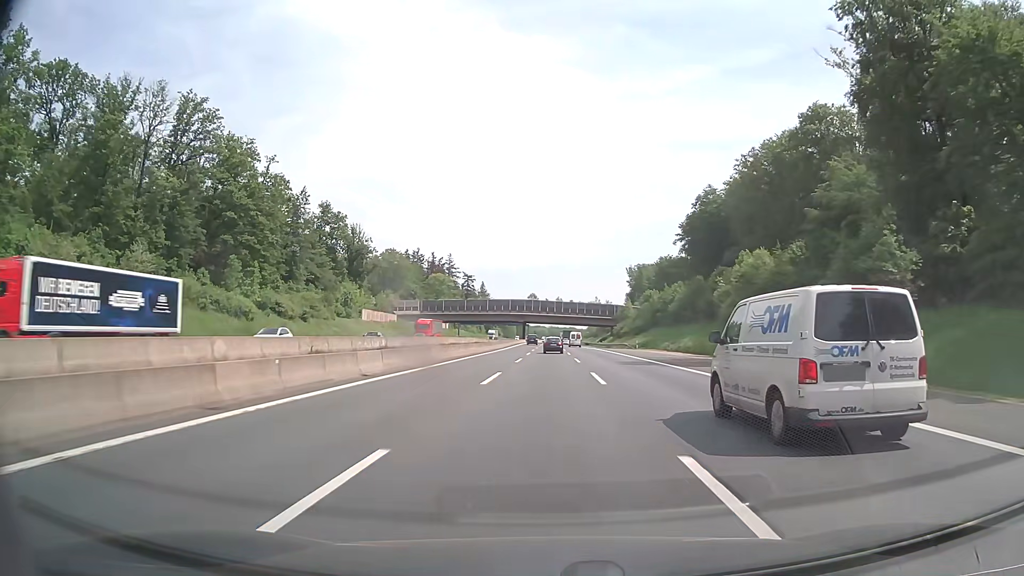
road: motorway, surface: asphalt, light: Day
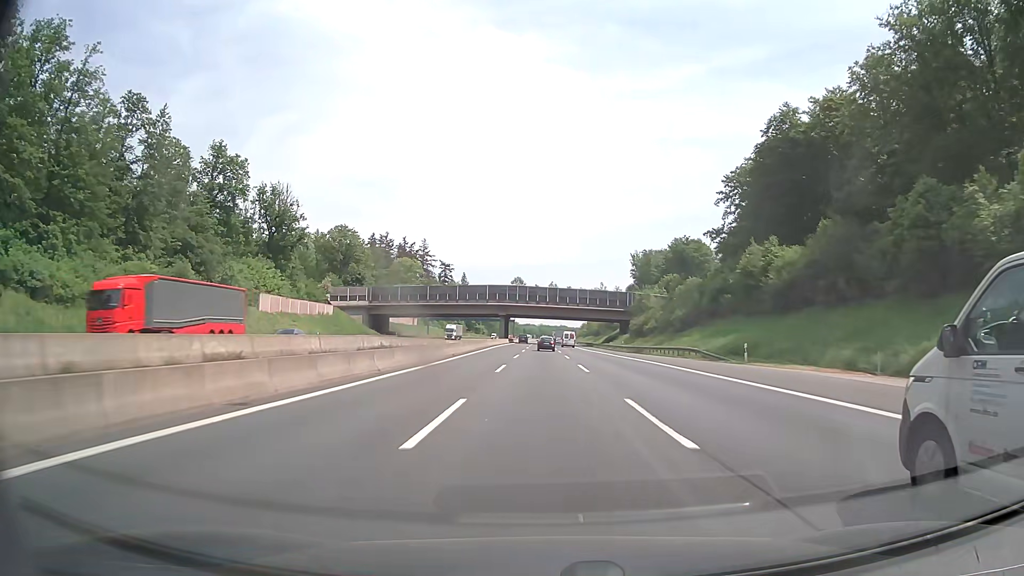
(+0.2, +46.7) m; +1°
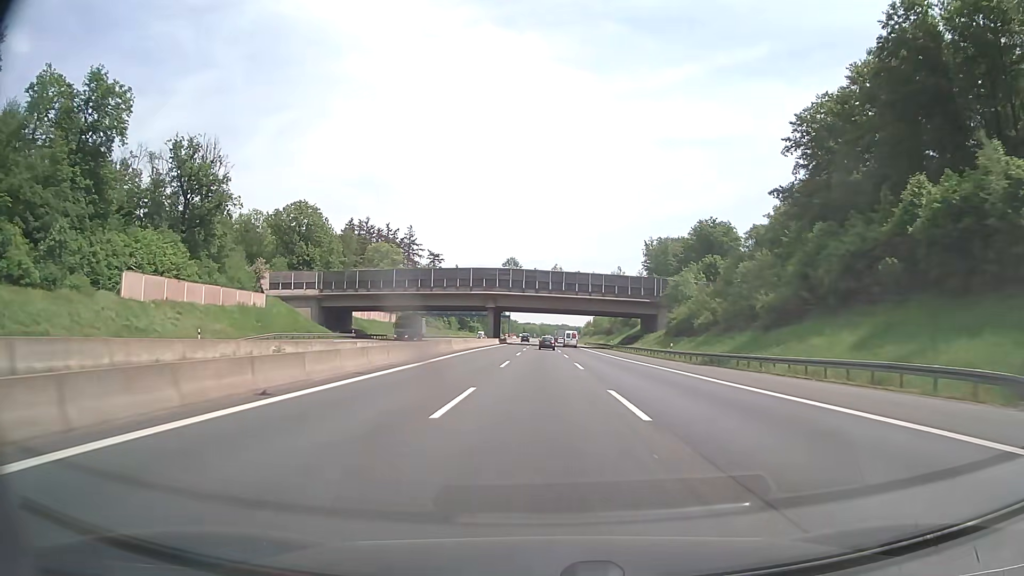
(-0.1, +32.8) m; 0°
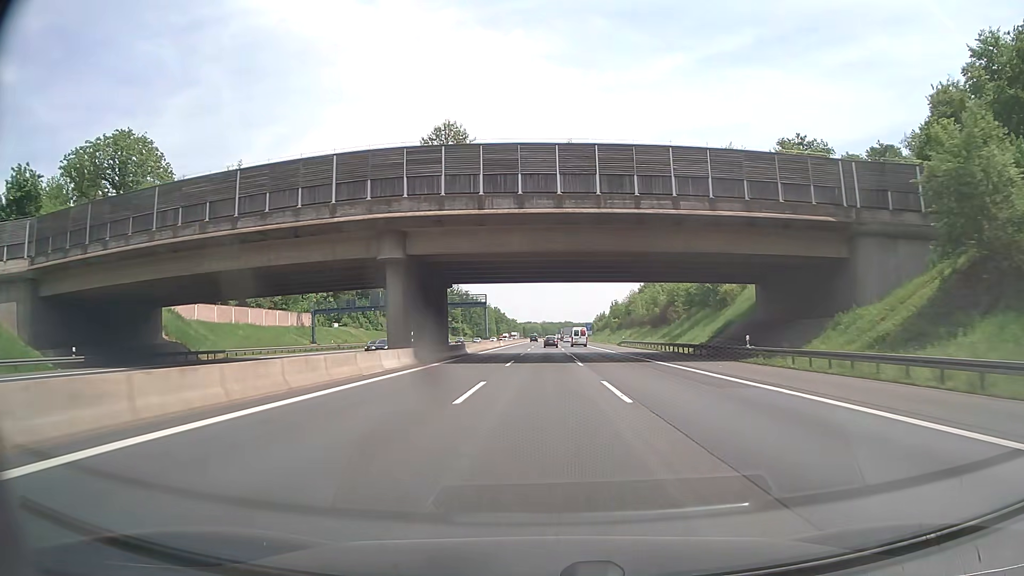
(0.0, +68.6) m; 0°
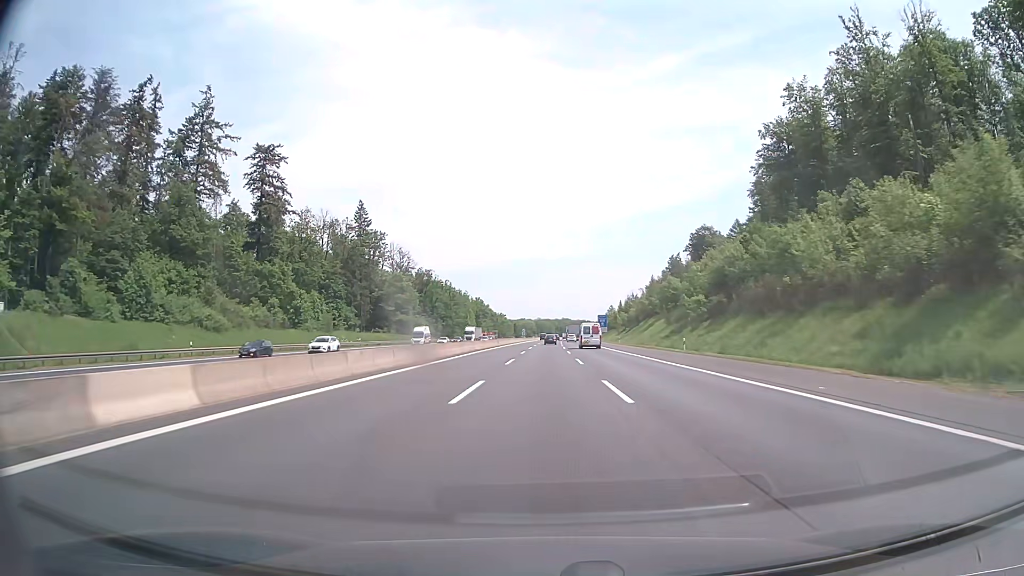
(+0.4, +89.1) m; 0°
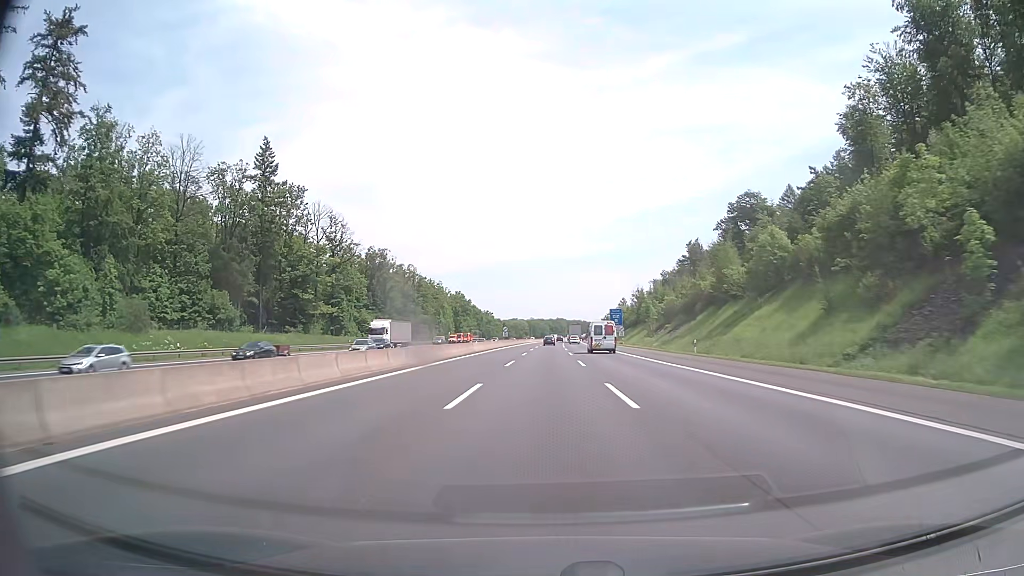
(+0.1, +53.9) m; 0°
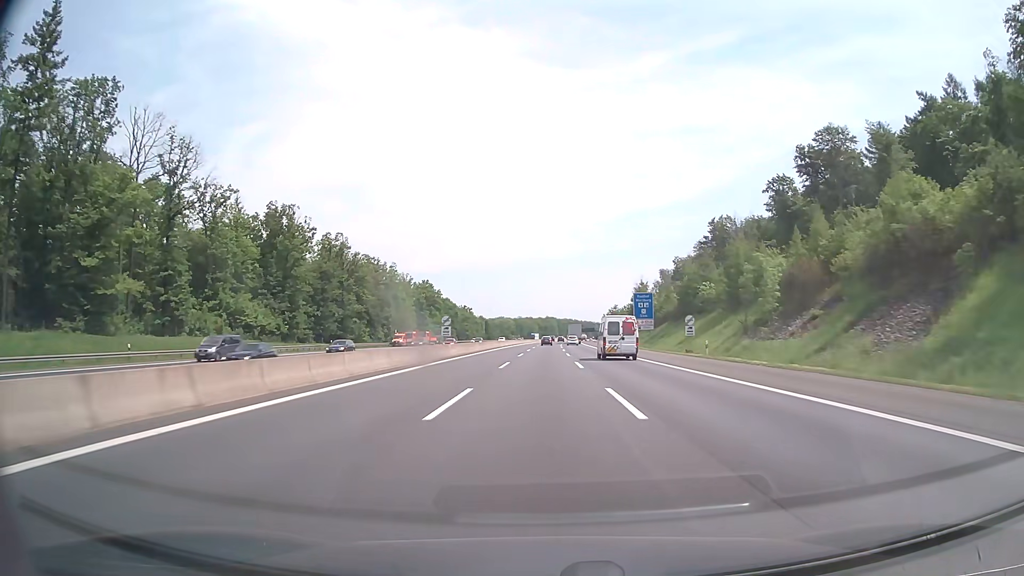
(+0.4, +54.9) m; +1°
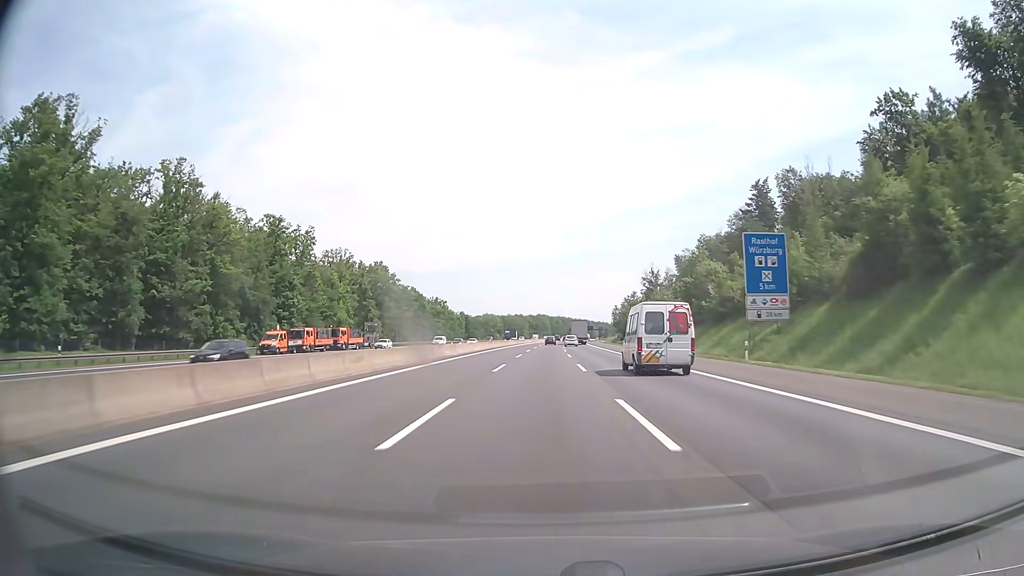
(+0.3, +56.0) m; +1°
(0, +10) (0, +20) (0, +30) (0, +40) (0, +50) (0, +60) (+1, +70) (+1, +80) (+1, +90) (+1, +100) m
